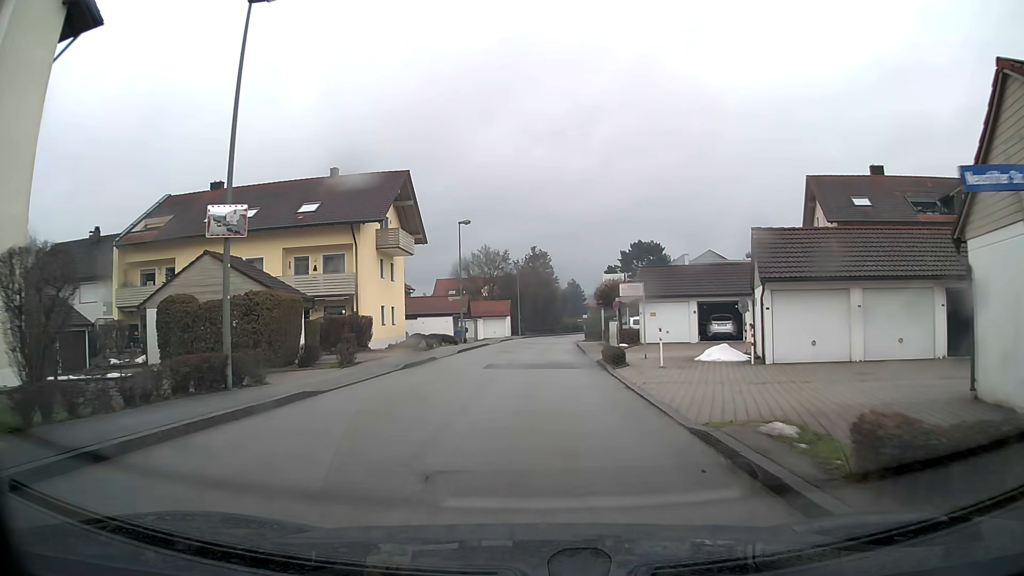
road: unclassified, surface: asphalt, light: Day
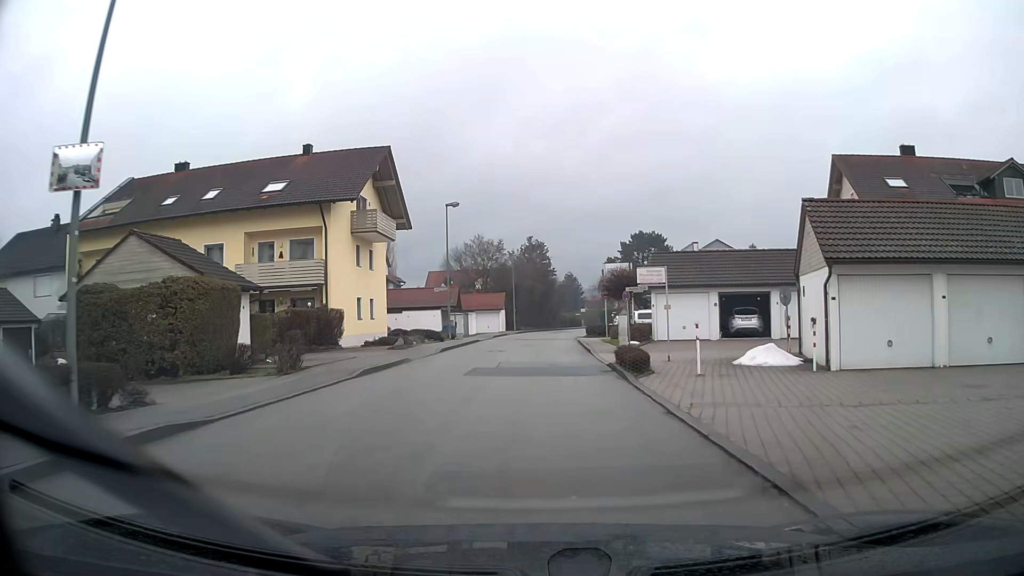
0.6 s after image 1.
(0.0, +4.8) m; 0°
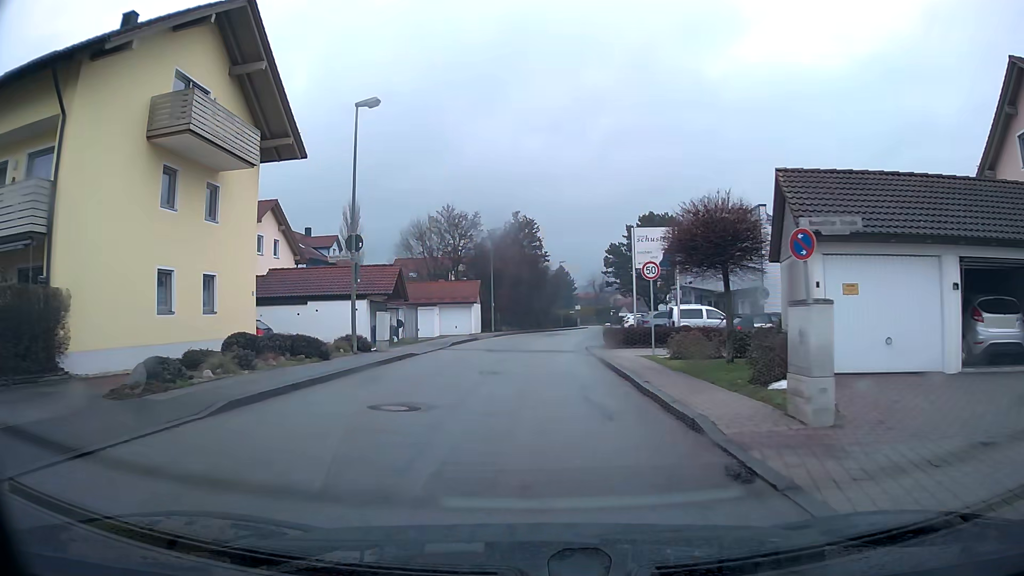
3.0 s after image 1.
(+0.2, +19.2) m; +1°
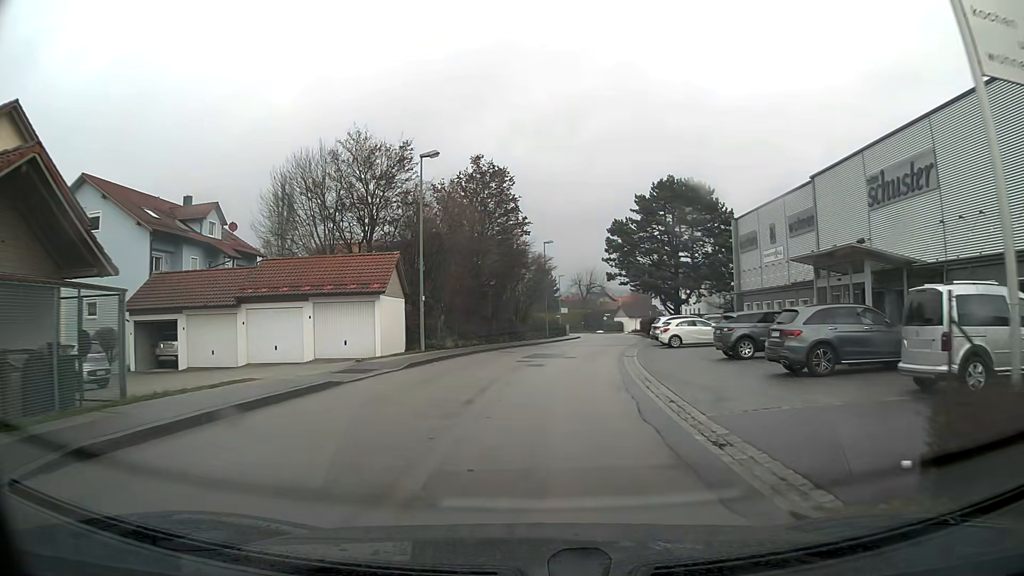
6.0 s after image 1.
(+0.4, +25.8) m; +3°
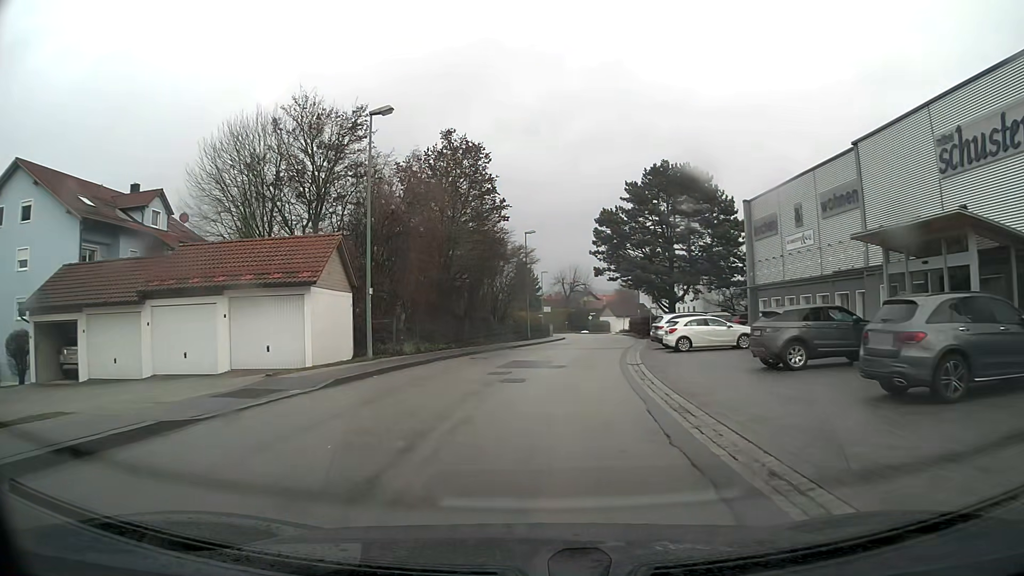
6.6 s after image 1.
(+0.1, +6.1) m; +2°
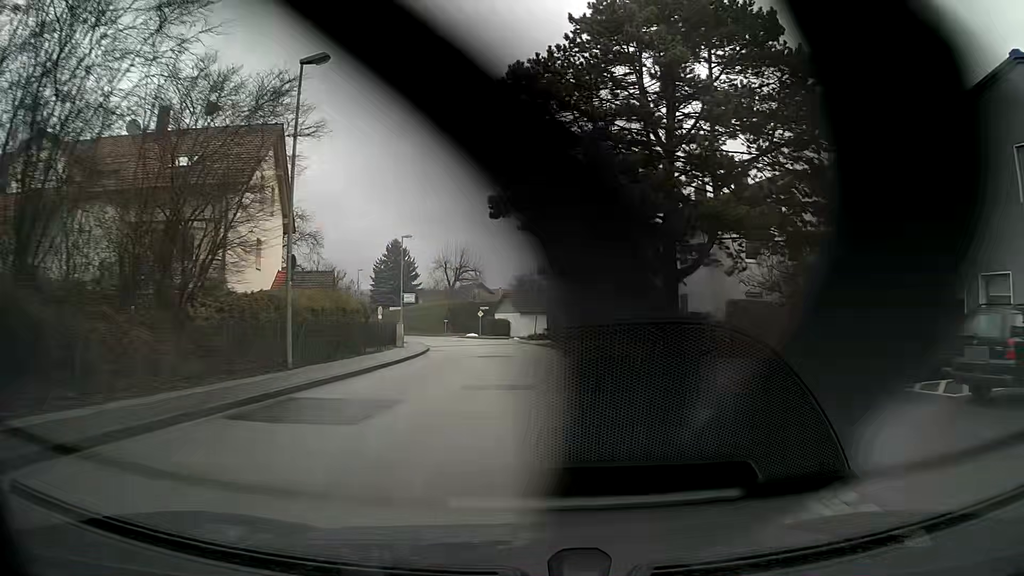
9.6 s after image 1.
(+2.8, +34.1) m; +8°
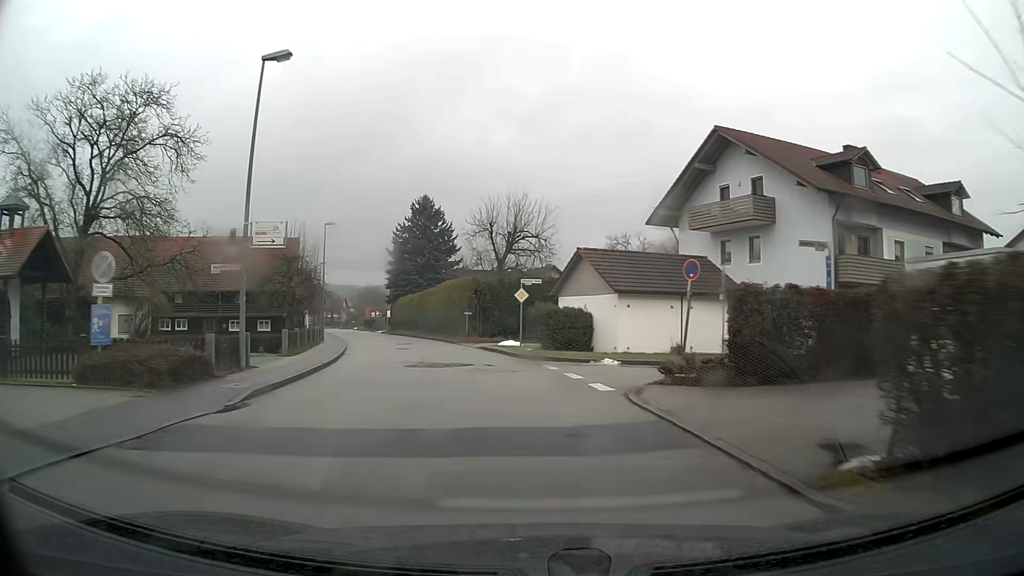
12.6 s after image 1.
(-1.8, +36.8) m; -9°
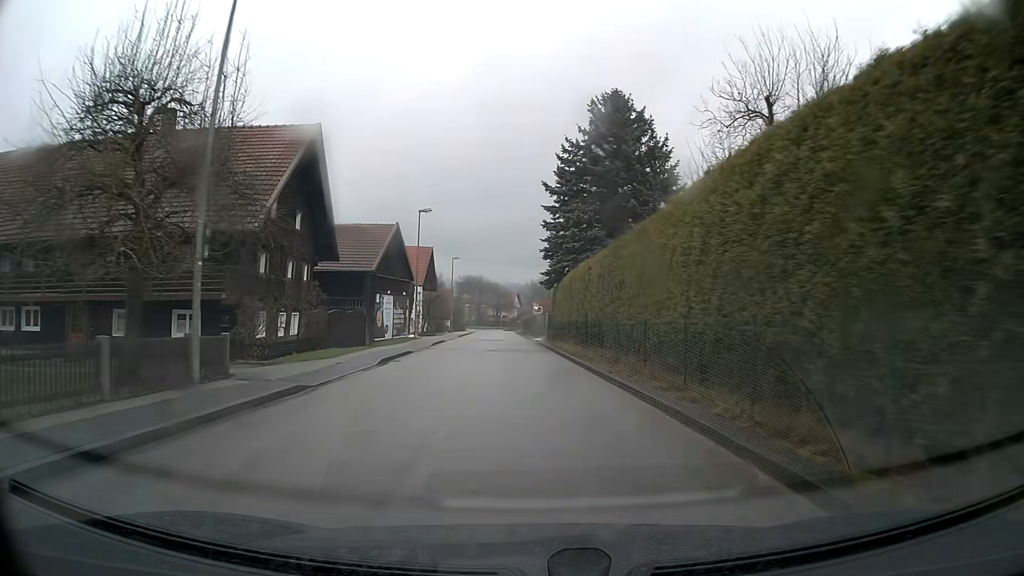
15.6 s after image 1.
(-5.5, +37.0) m; -15°
(0, +10) (0, +20) (-1, +30) (-1, +40) (-2, +50) (-2, +60) (-2, +70) (-3, +80) (-3, +90) (-3, +100) m
